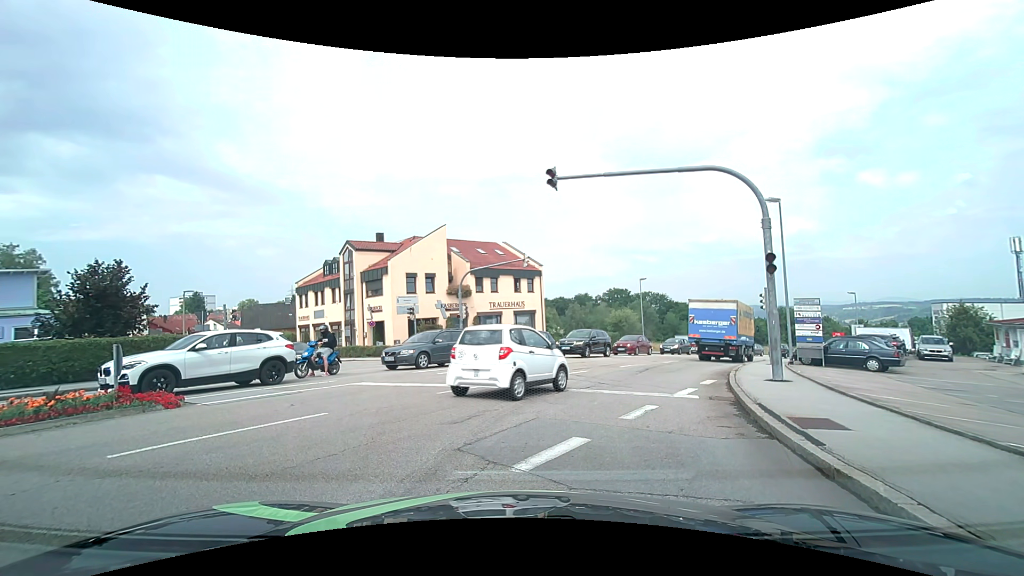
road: tertiary_link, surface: asphalt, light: Day
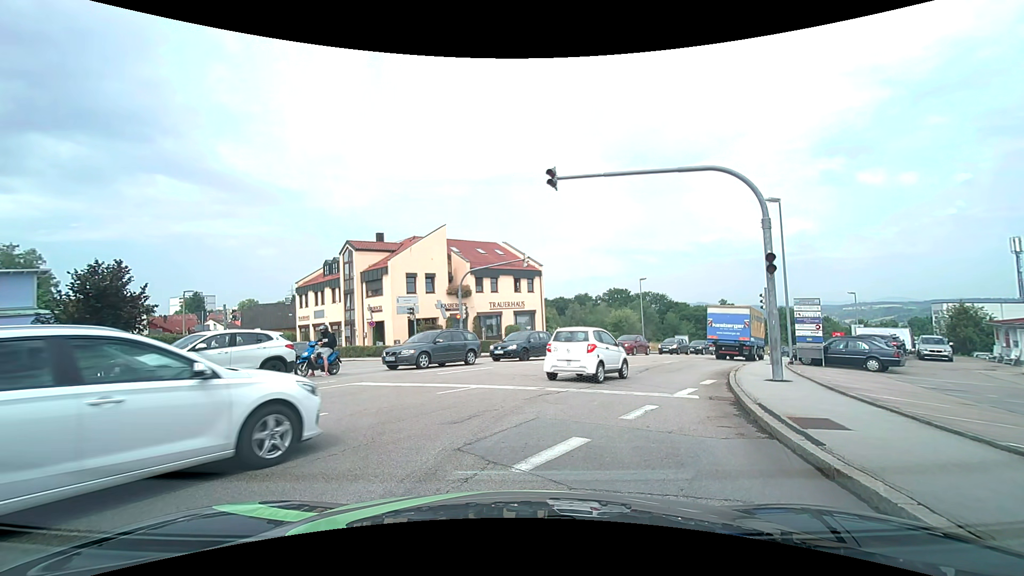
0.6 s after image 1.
(0.0, 0.0) m; 0°
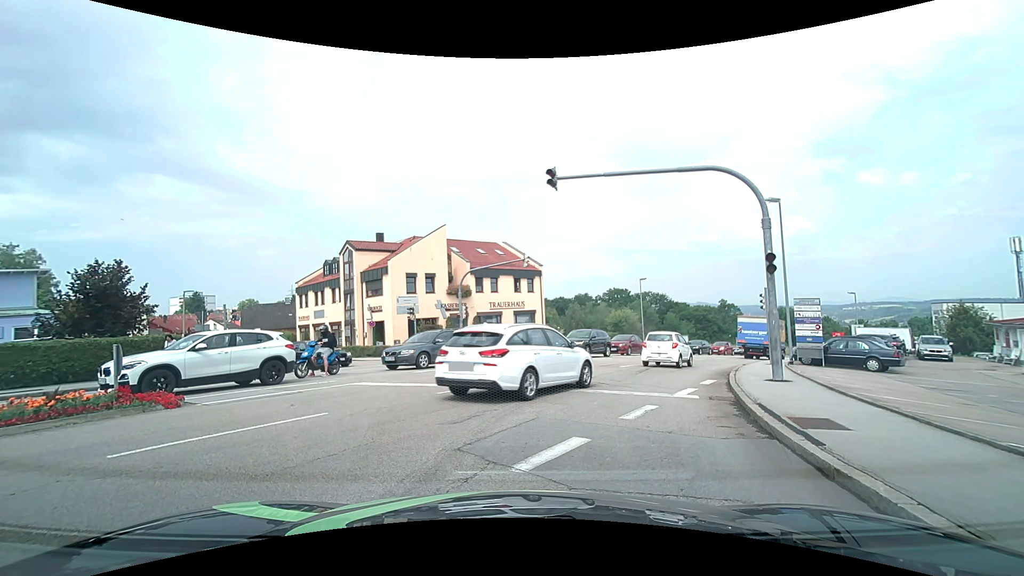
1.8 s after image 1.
(0.0, 0.0) m; 0°
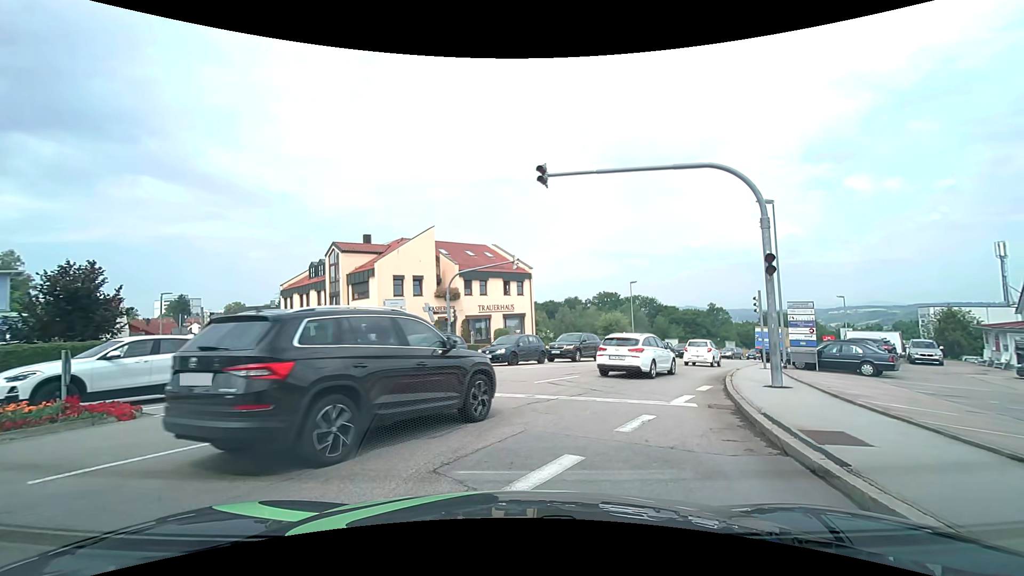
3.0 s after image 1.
(0.0, +0.8) m; +1°
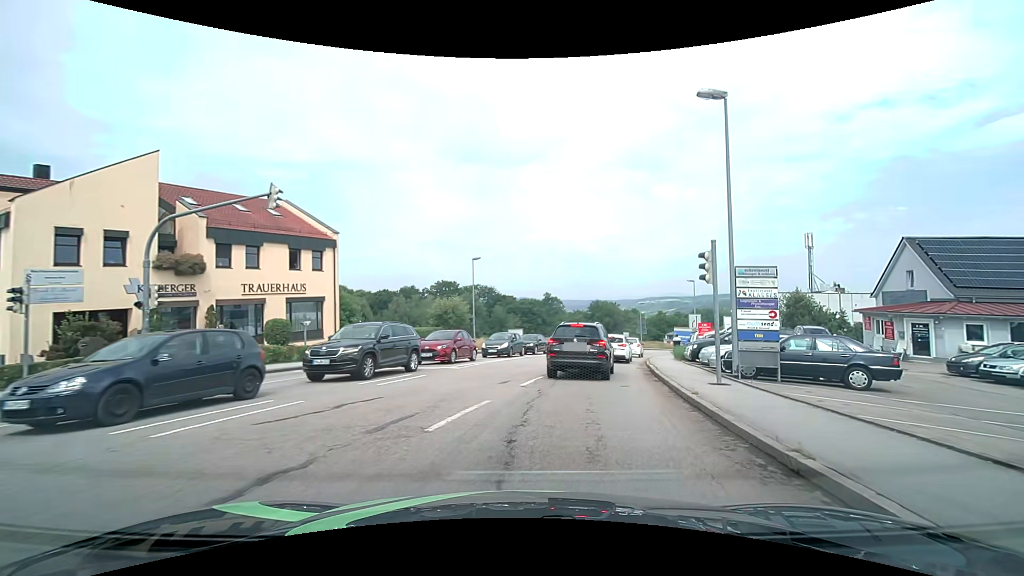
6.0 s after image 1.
(+2.0, +13.4) m; +18°
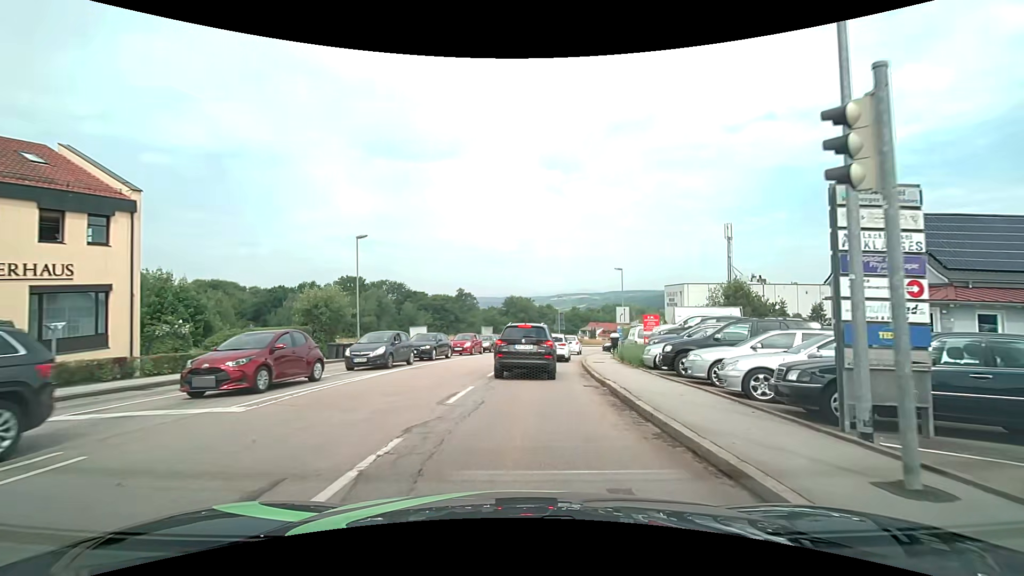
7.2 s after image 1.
(+0.8, +8.9) m; +10°
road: tertiary
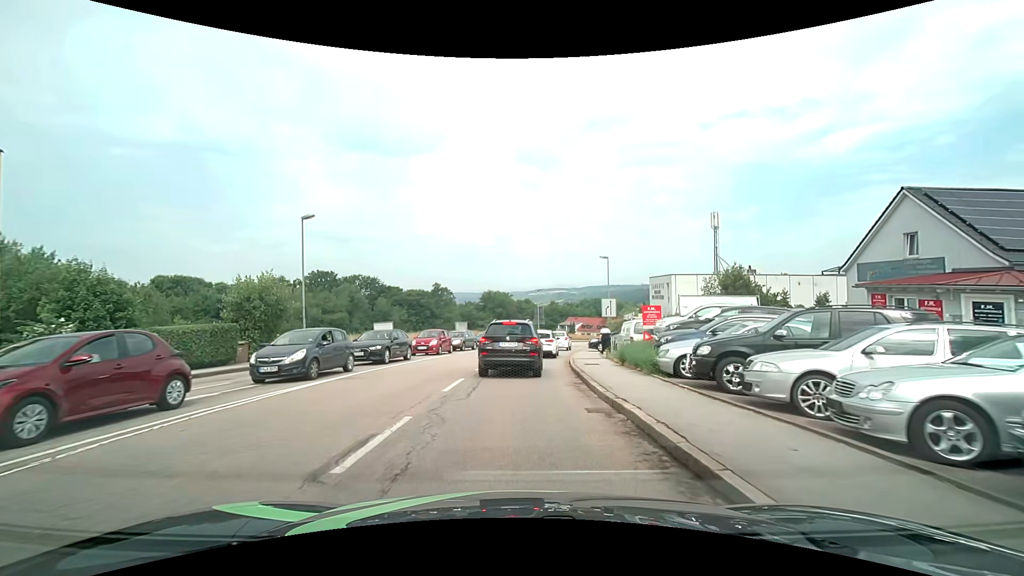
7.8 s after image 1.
(+0.1, +4.7) m; +2°
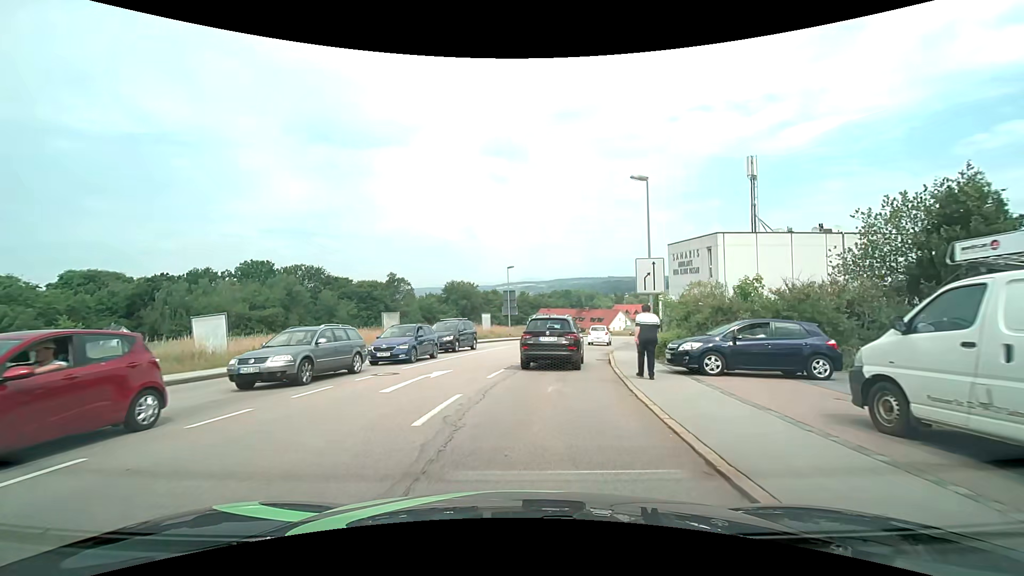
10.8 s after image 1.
(+0.5, +22.0) m; +4°
